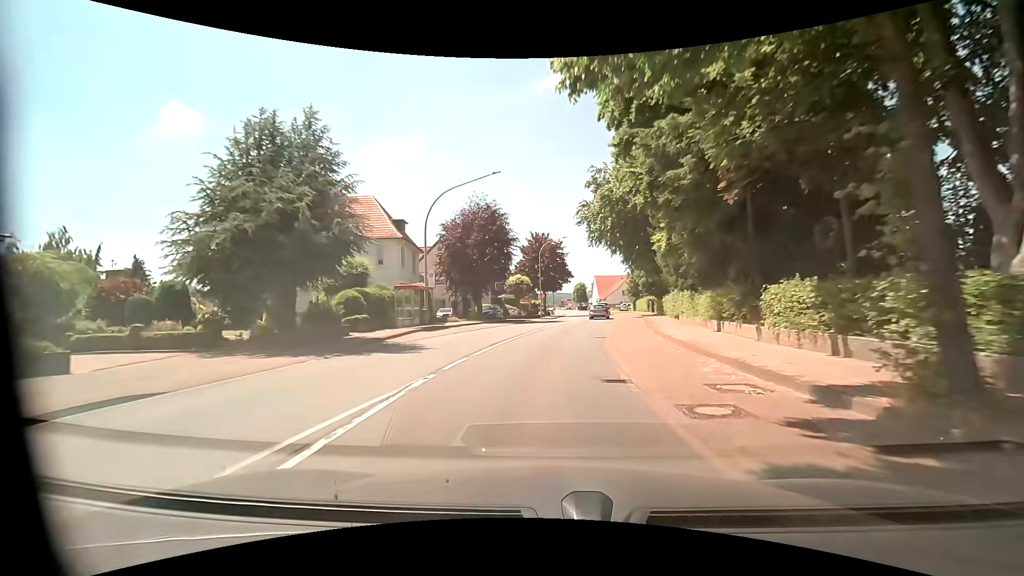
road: primary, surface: asphalt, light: Day
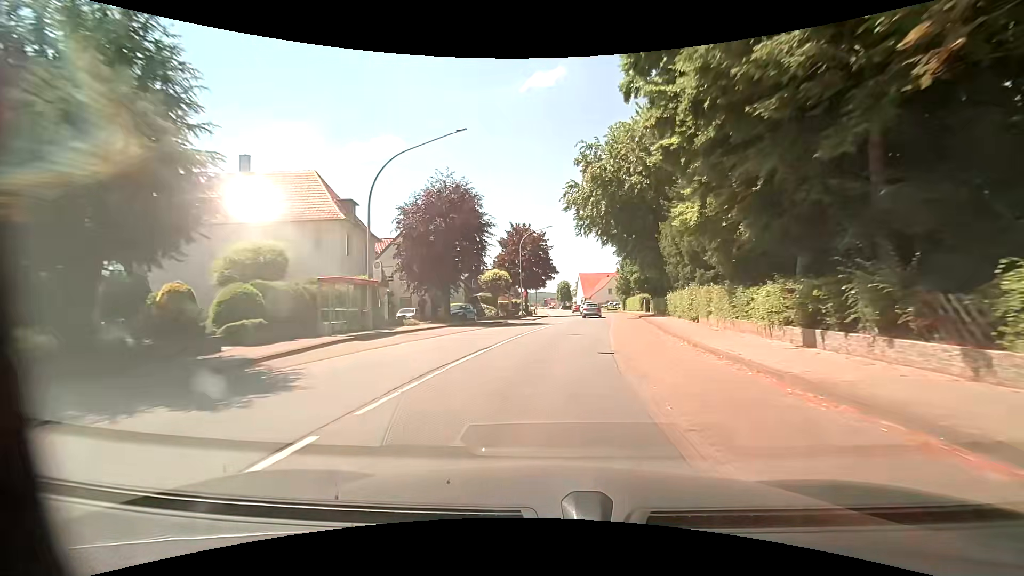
(+0.1, +7.6) m; +2°
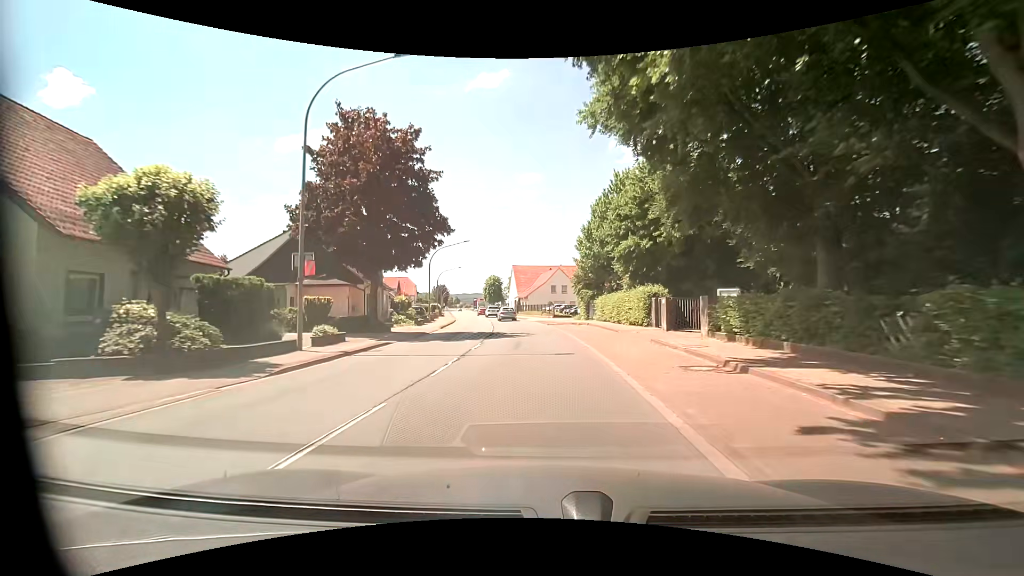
(+3.0, +37.1) m; +7°
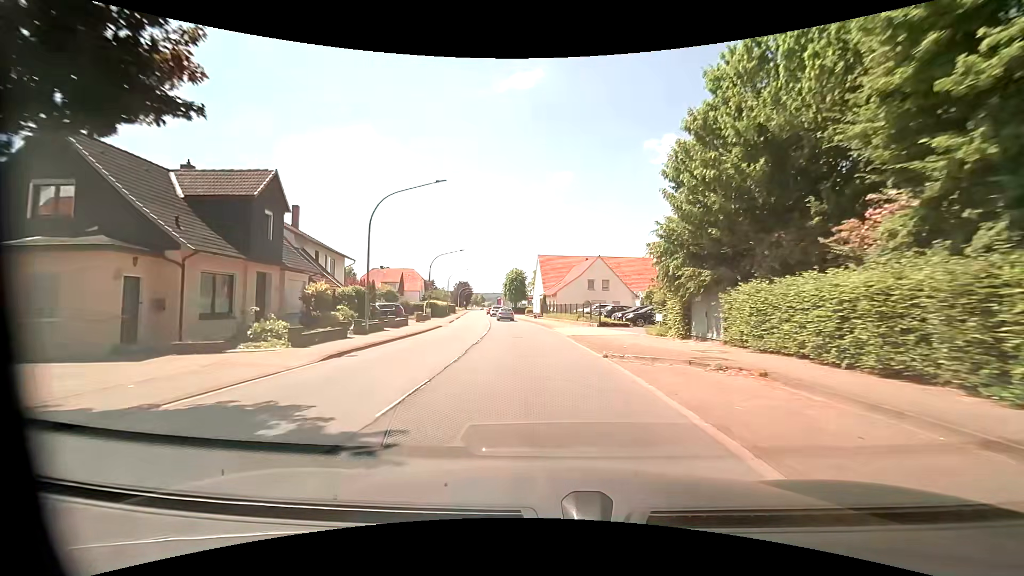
(-0.4, +22.1) m; -3°
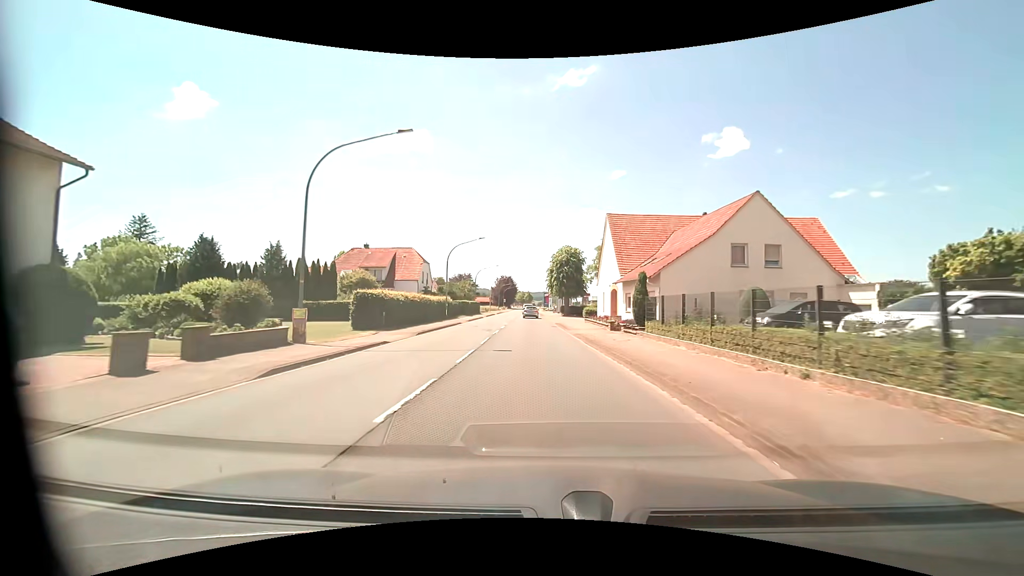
(-2.3, +37.3) m; -6°
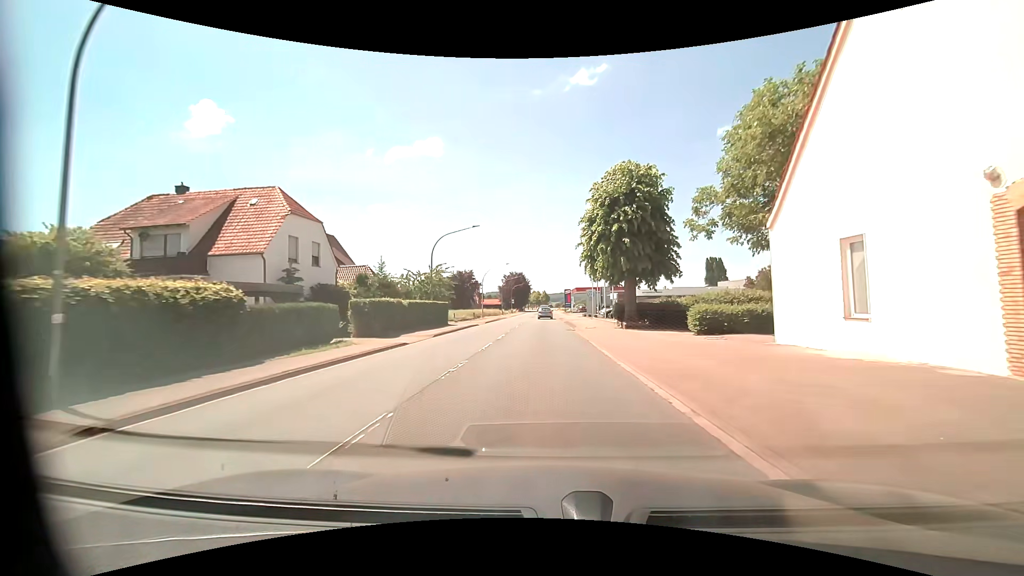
(-1.2, +40.0) m; -2°
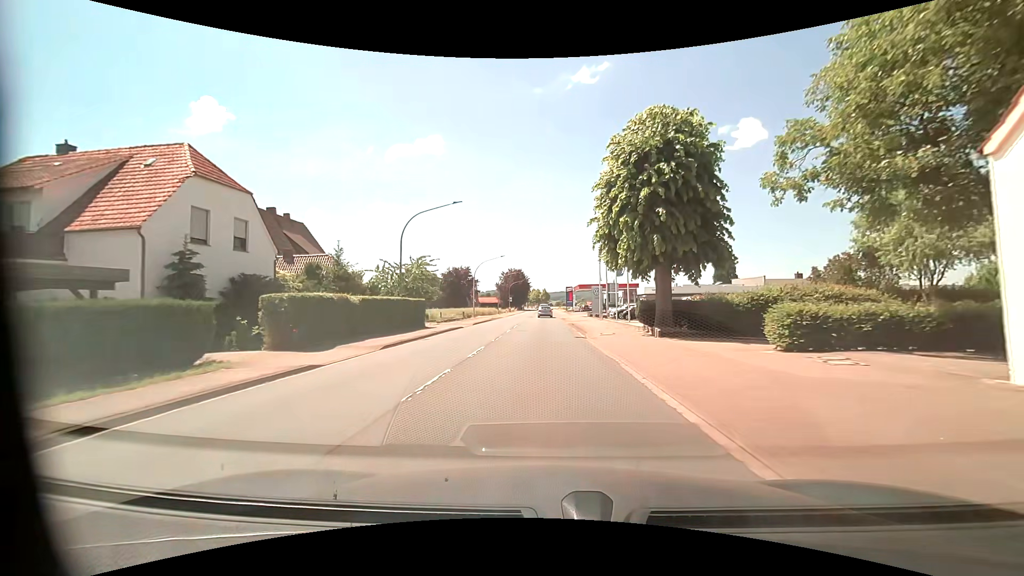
(0.0, +8.2) m; 0°
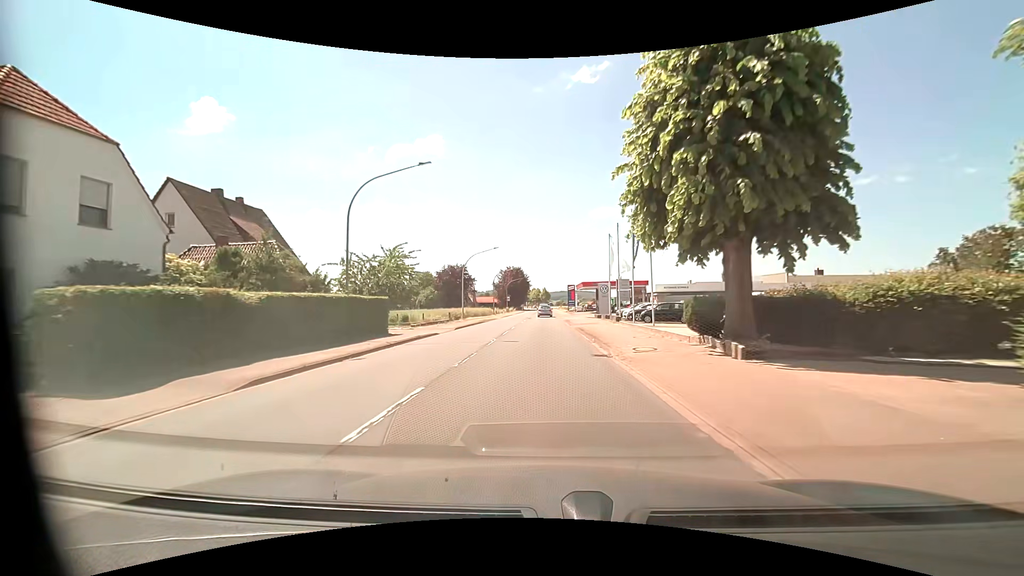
(0.0, +8.2) m; -1°
(0, +10) (0, +20) (0, +30) (0, +40) (0, +50) (+1, +60) (+1, +70) (+1, +80) (+1, +90) (+1, +100) m
